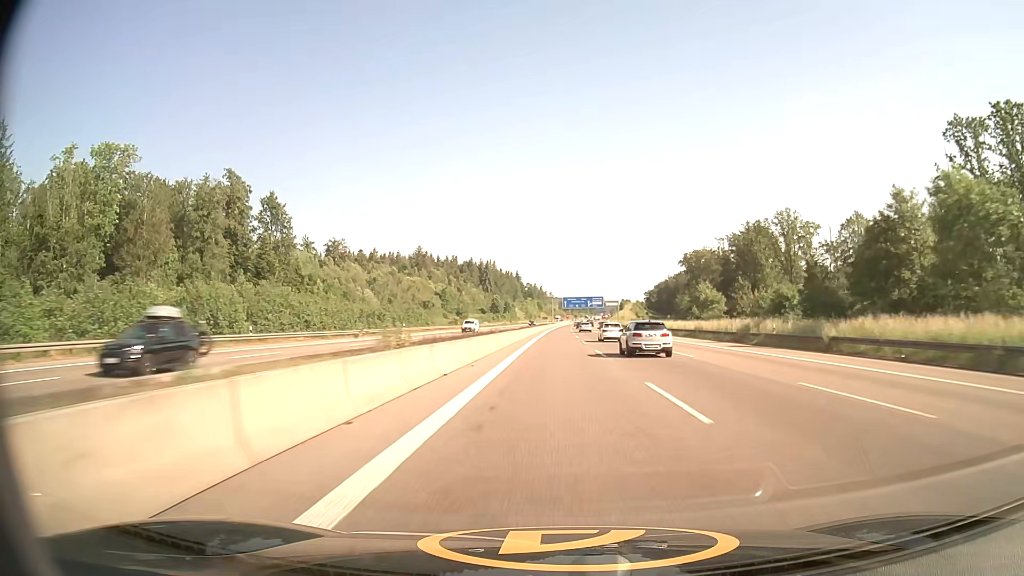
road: motorway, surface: asphalt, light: Day
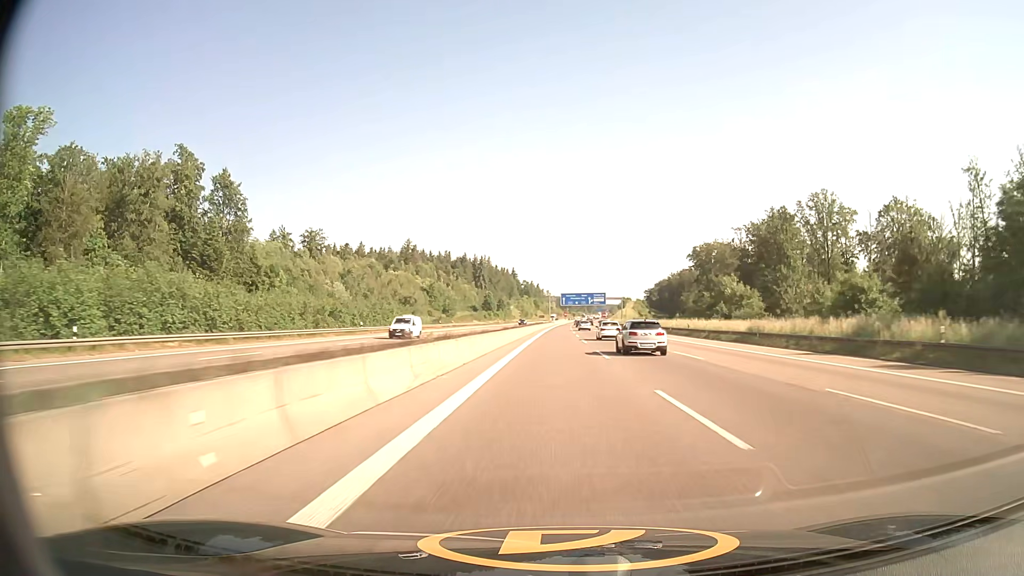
(0.0, +19.9) m; 0°
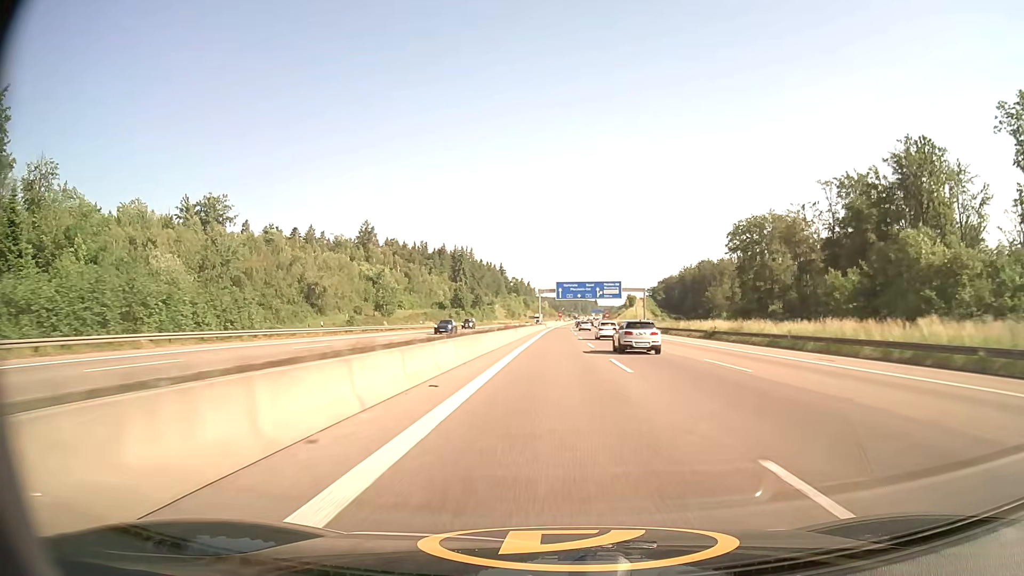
(+0.4, +60.3) m; +1°
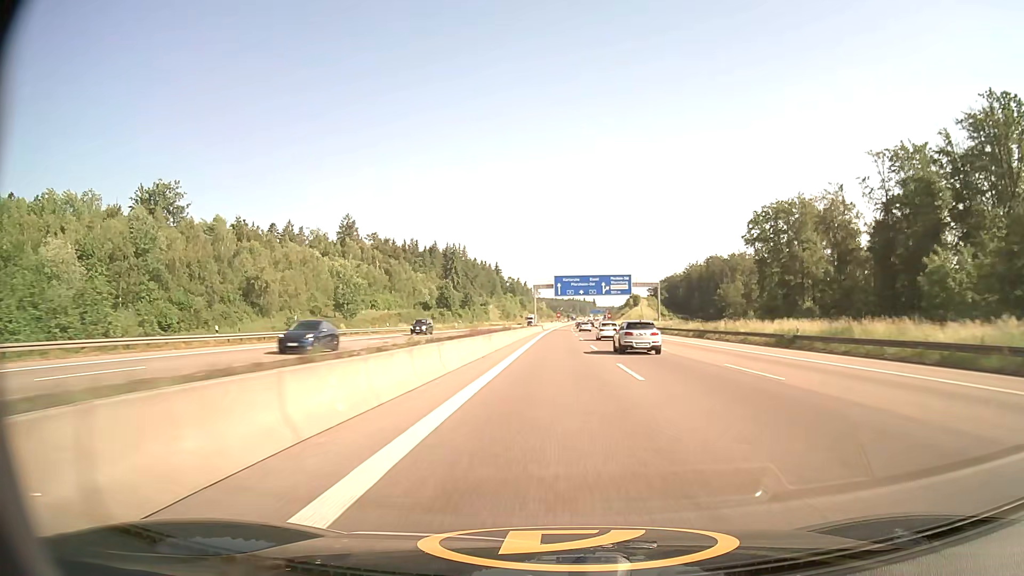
(0.0, +20.3) m; 0°
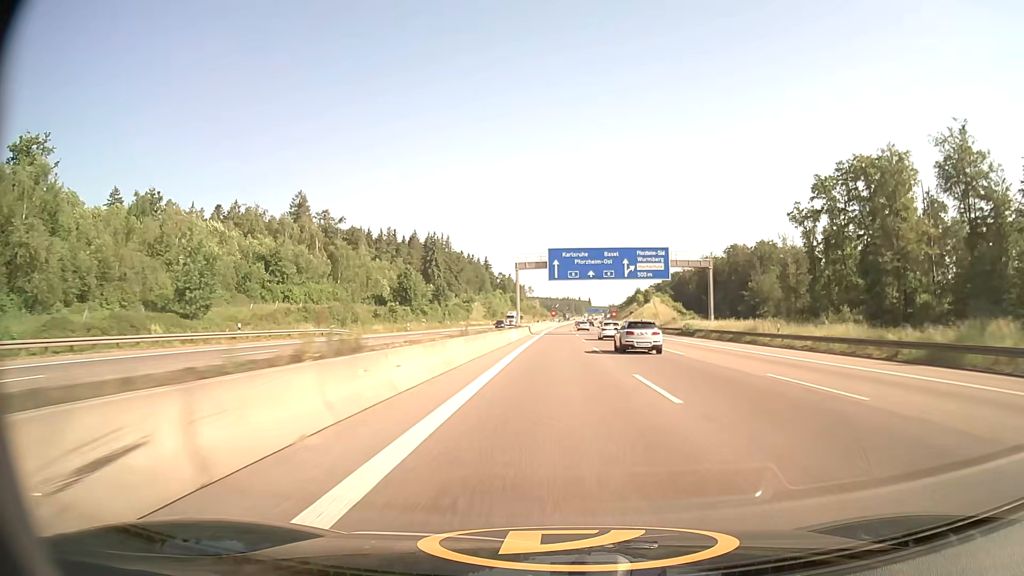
(+0.2, +40.6) m; 0°
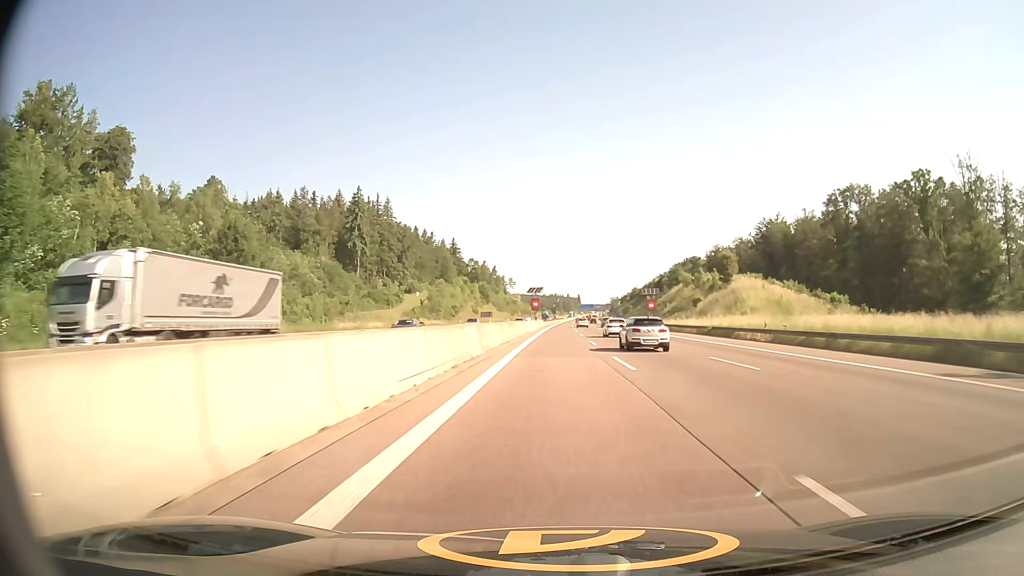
(+1.0, +101.0) m; +1°
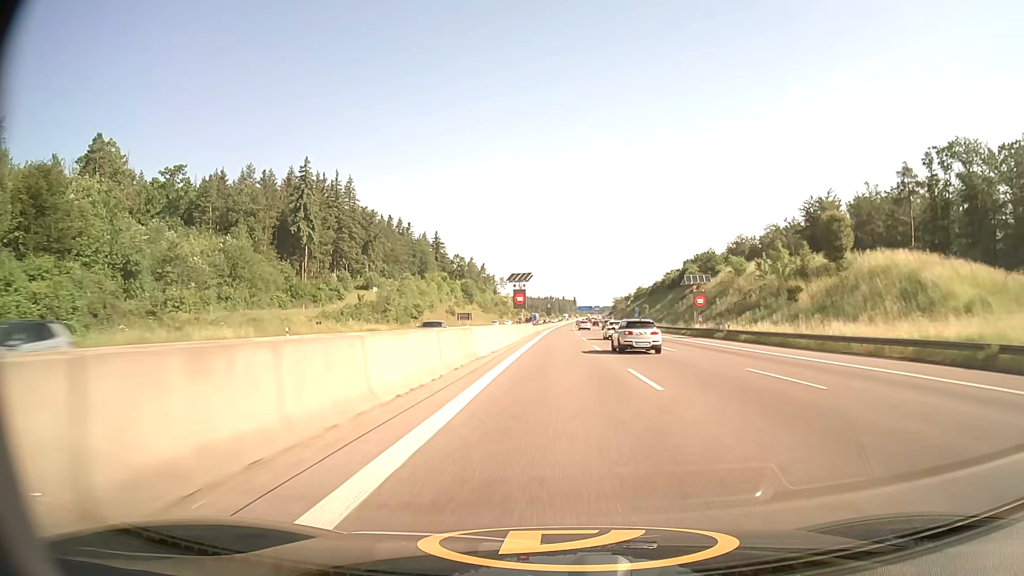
(+0.2, +40.3) m; 0°
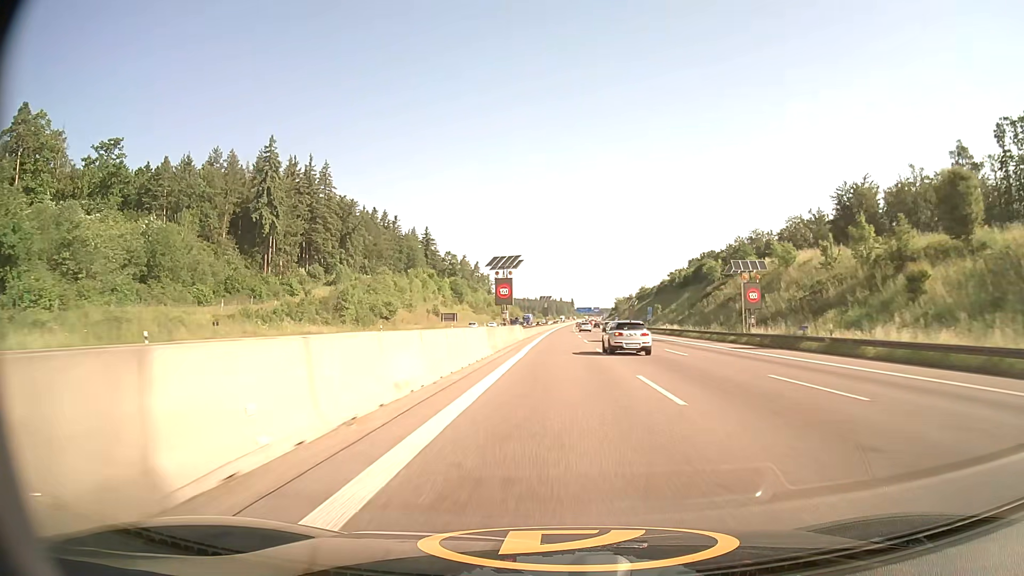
(0.0, +20.2) m; 0°
(0, +10) (0, +20) (0, +30) (0, +40) (0, +50) (0, +60) (+1, +70) (+1, +80) (+1, +90) (+1, +100) m
